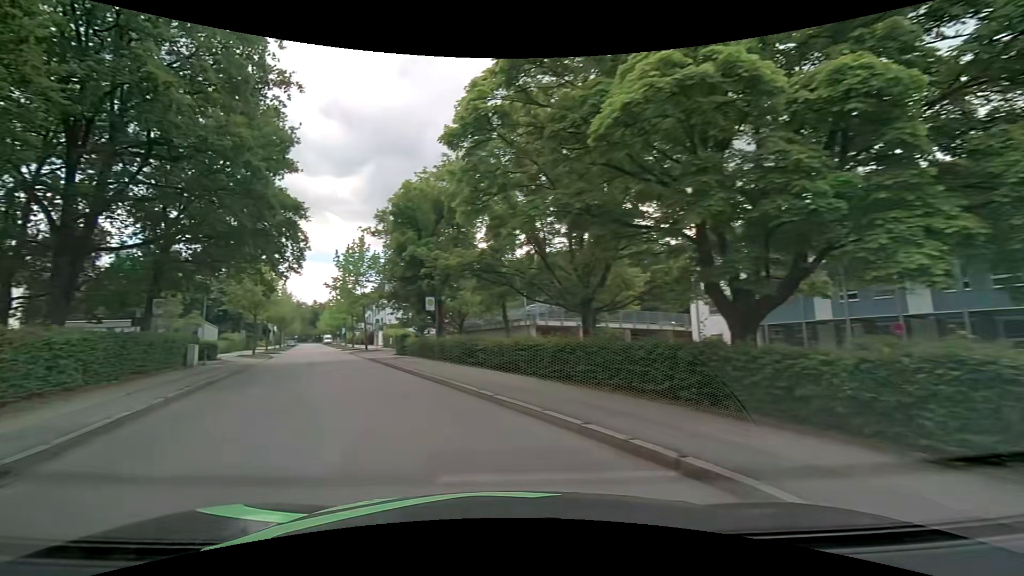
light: Day
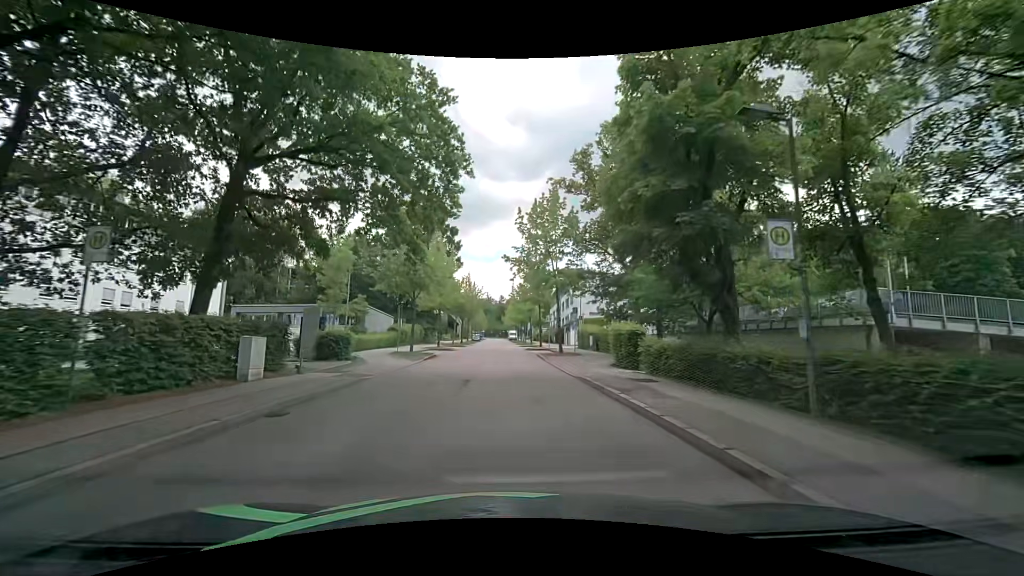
(-5.4, +16.8) m; -22°
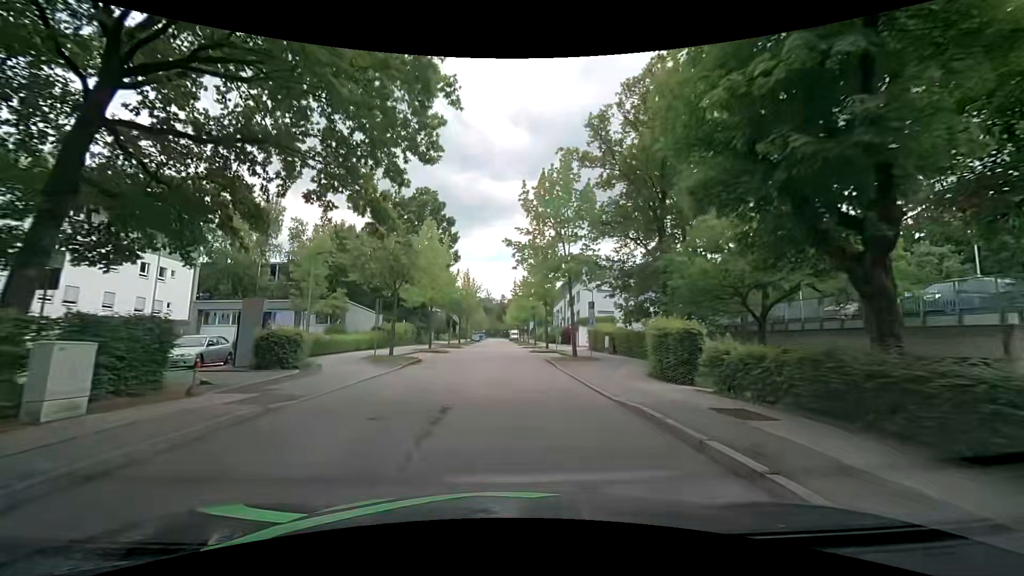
(-0.1, +6.1) m; 0°
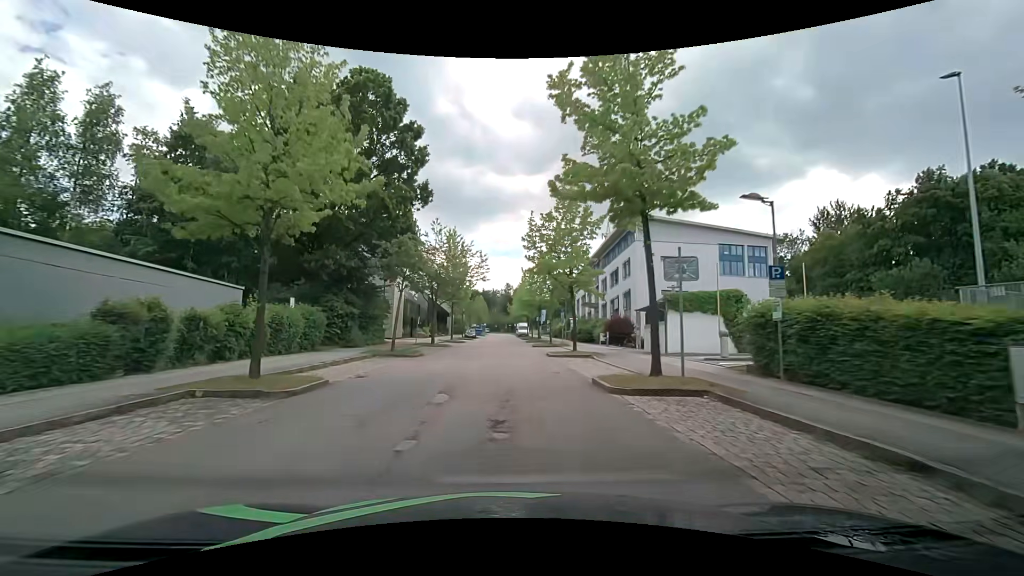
(-0.7, +28.6) m; -2°
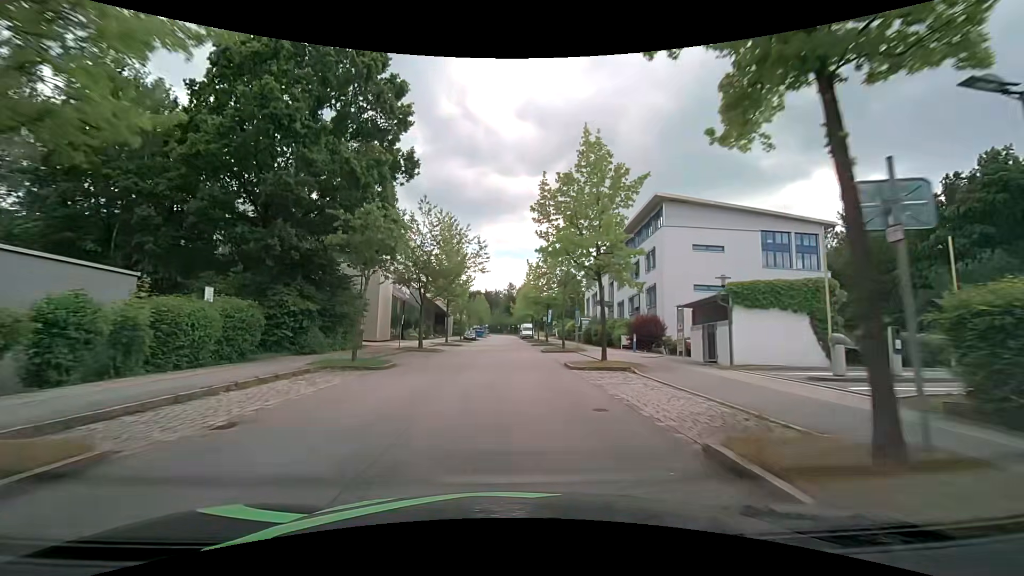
(0.0, +7.0) m; -1°
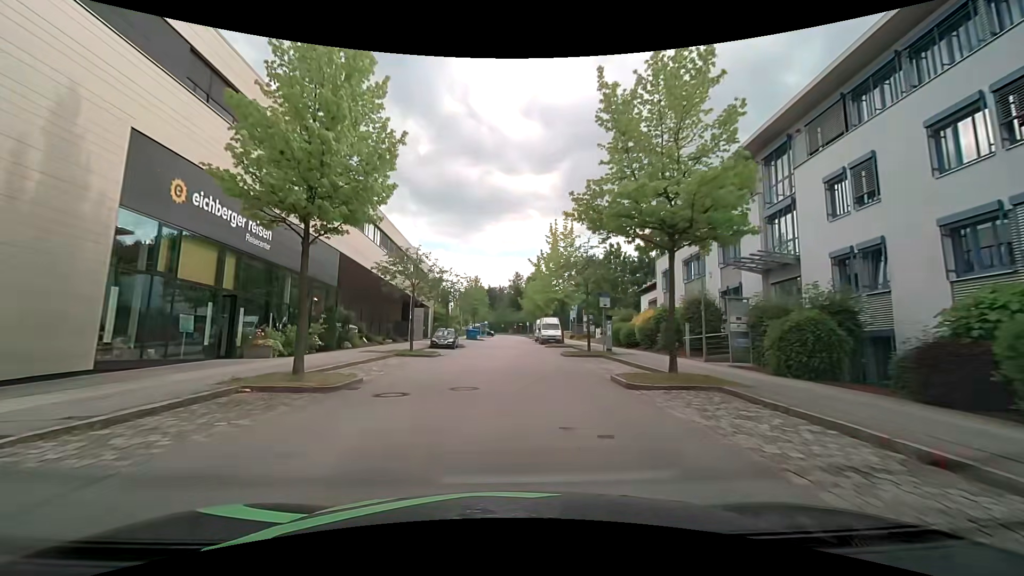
(-0.1, +34.5) m; -1°
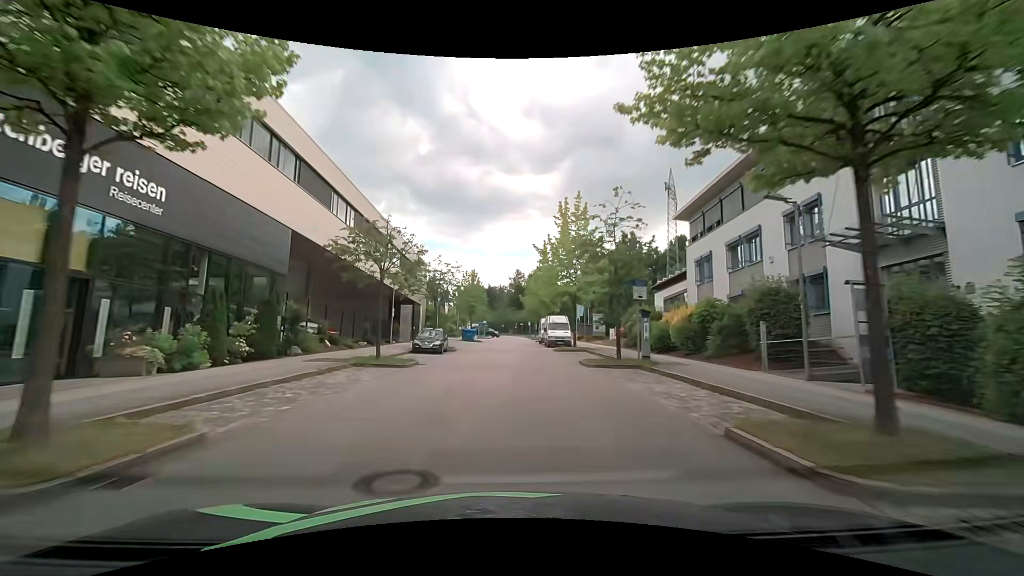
(+0.1, +7.1) m; +1°
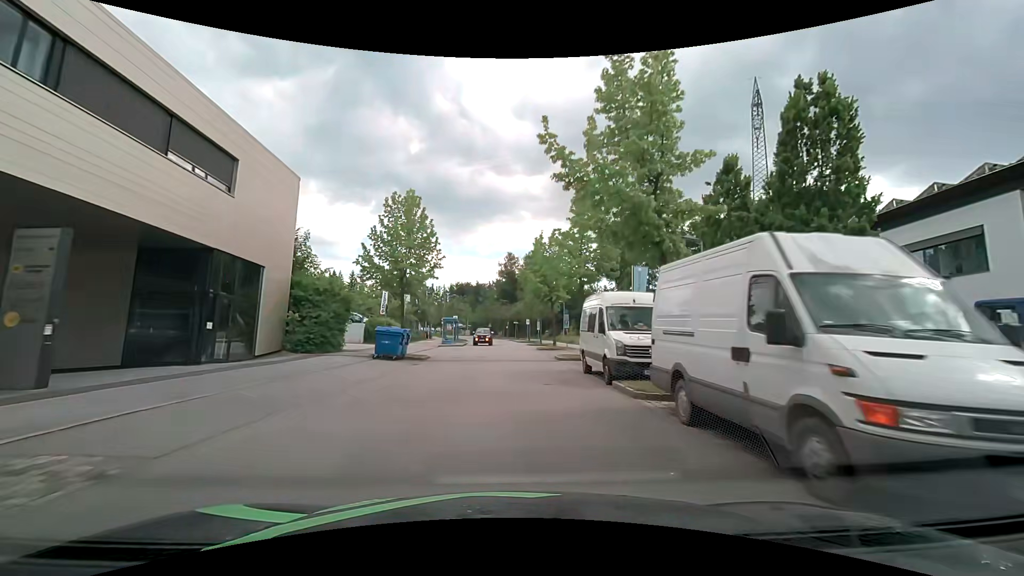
(+0.1, +36.4) m; 0°
